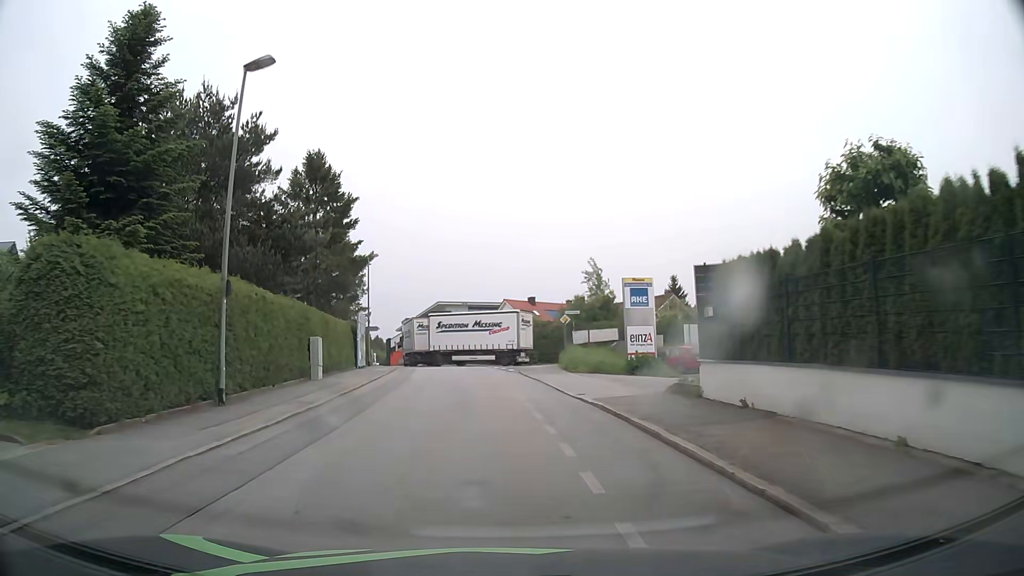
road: residential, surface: asphalt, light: Day
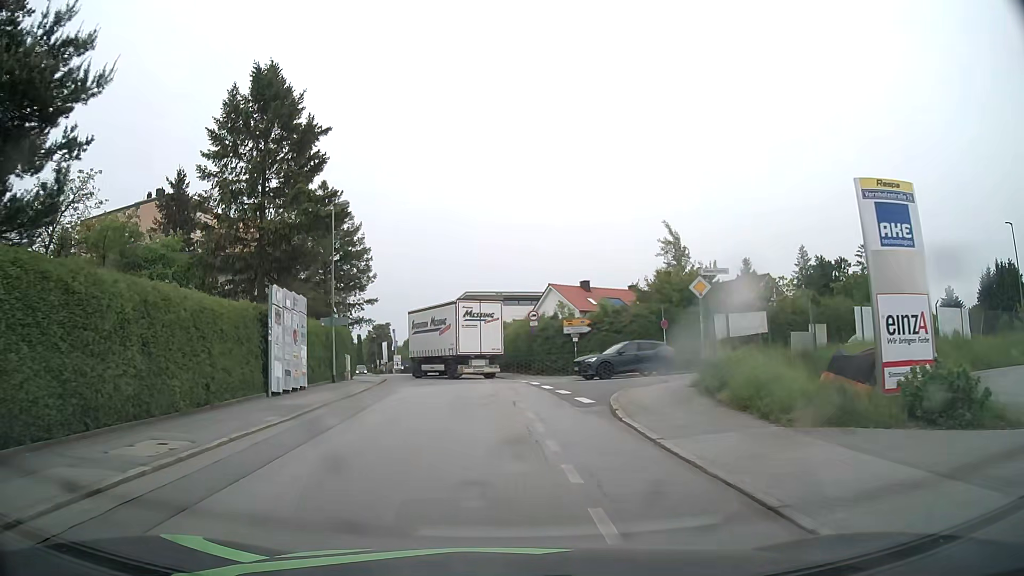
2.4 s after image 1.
(-0.4, +19.1) m; -3°
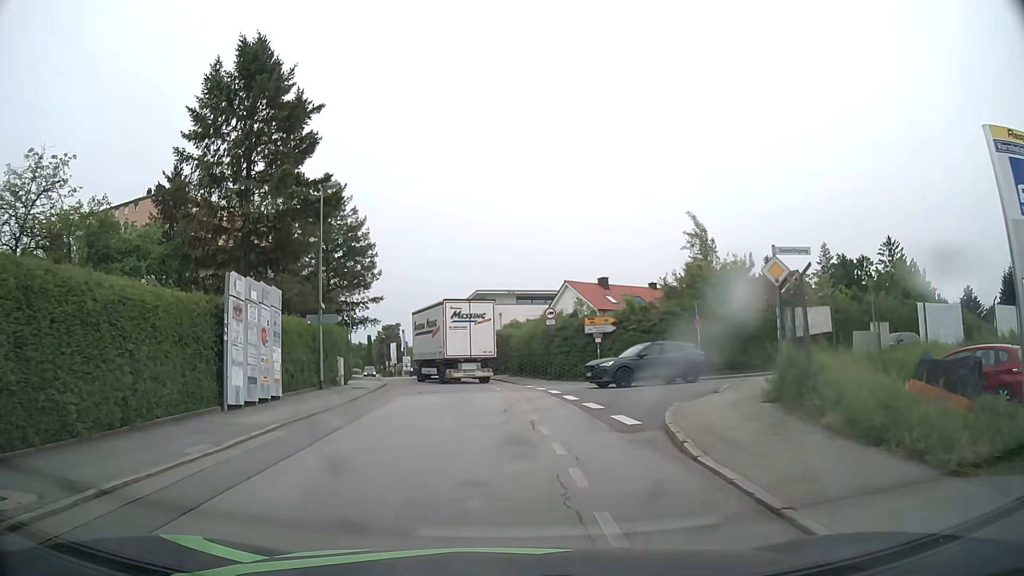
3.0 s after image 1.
(-0.1, +3.9) m; -1°
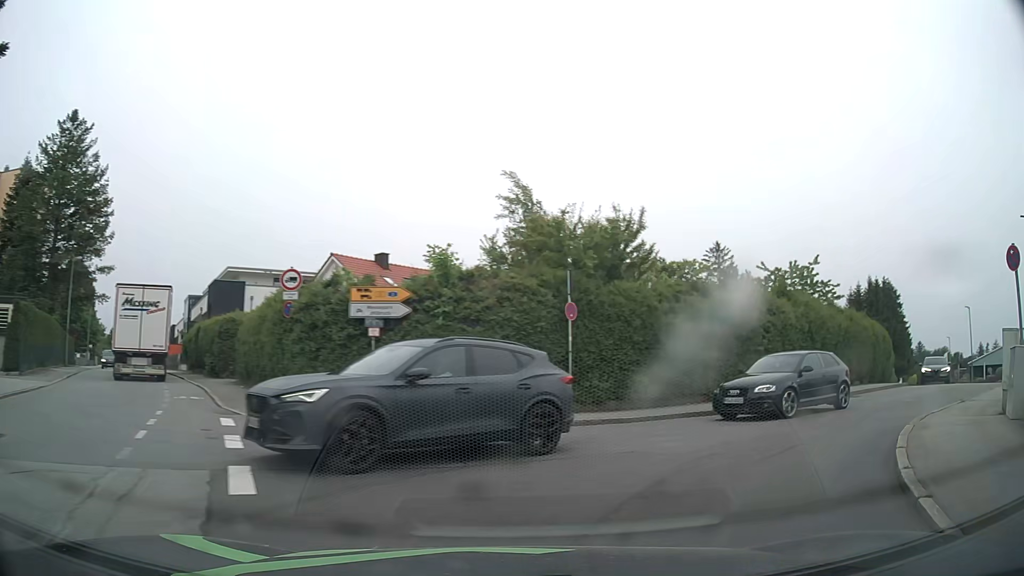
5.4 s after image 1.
(+1.1, +14.7) m; +16°
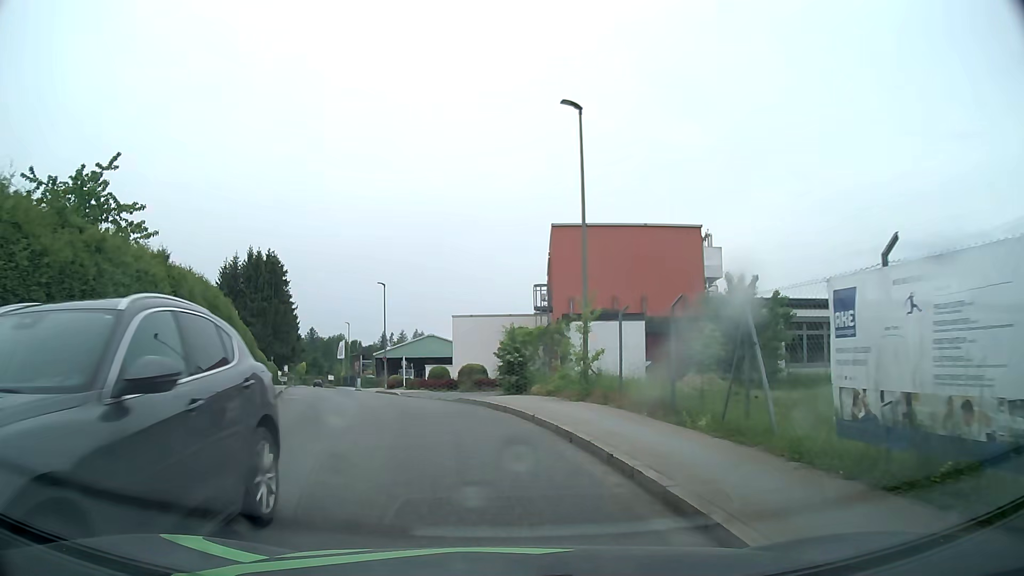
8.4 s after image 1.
(+10.7, +15.2) m; +56°
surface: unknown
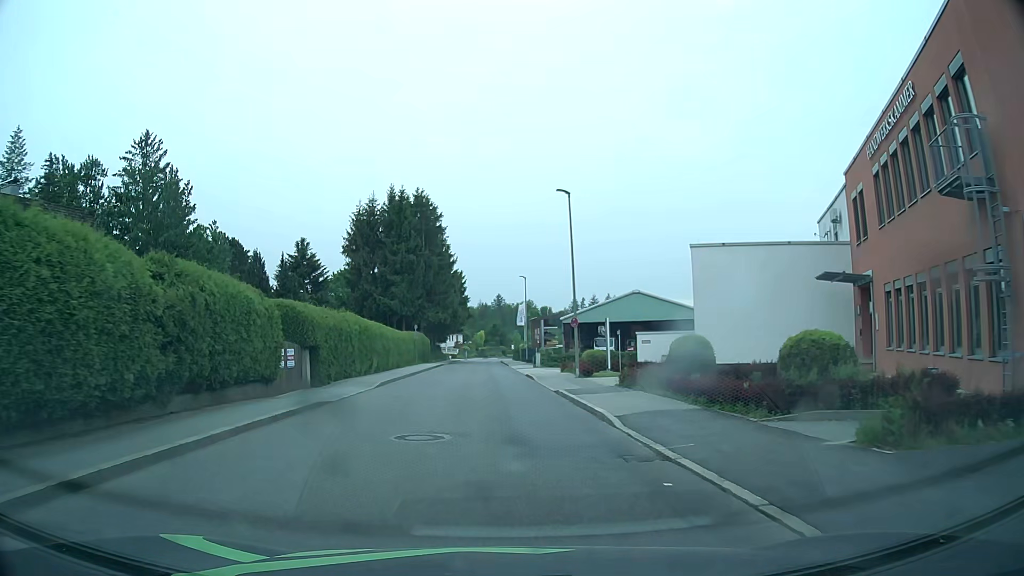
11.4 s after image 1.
(-3.6, +23.1) m; -17°
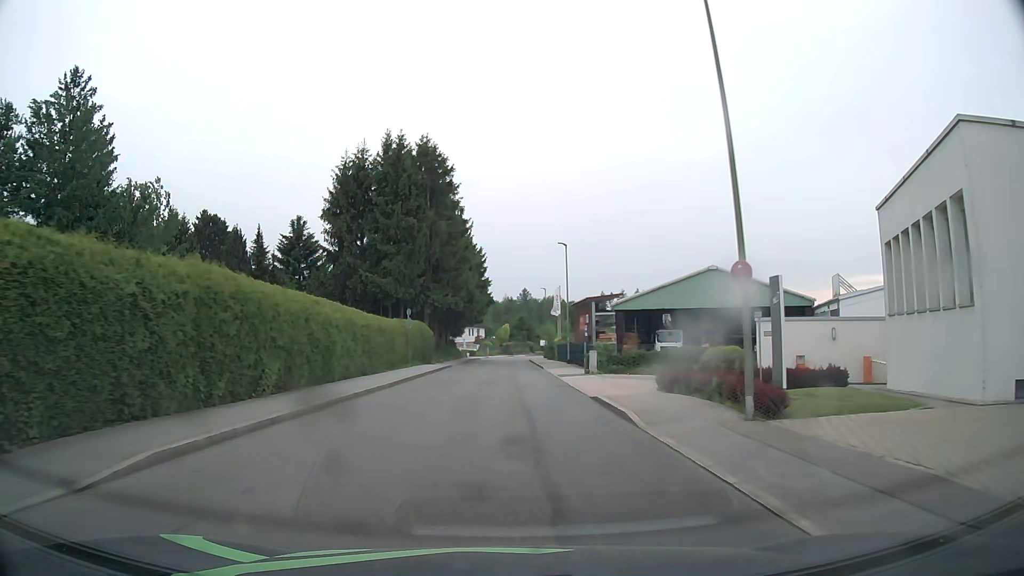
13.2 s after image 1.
(-0.5, +18.7) m; -2°
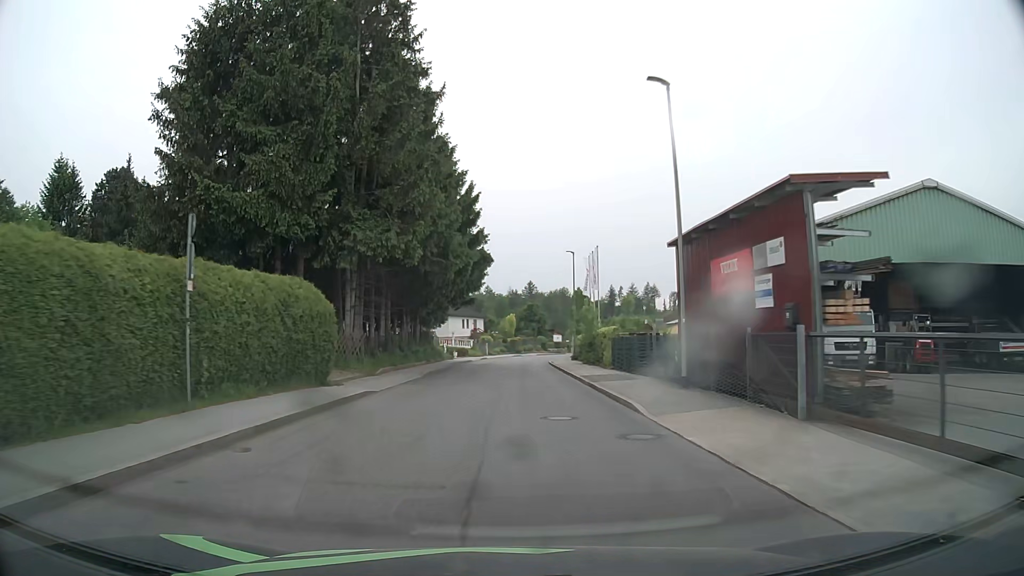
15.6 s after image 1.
(0.0, +29.1) m; 0°
(0, +10) (0, +20) (0, +30) (+1, +40) (+1, +50) (+2, +60) (+3, +70) (+5, +80) (+7, +89) (+10, +99) m
